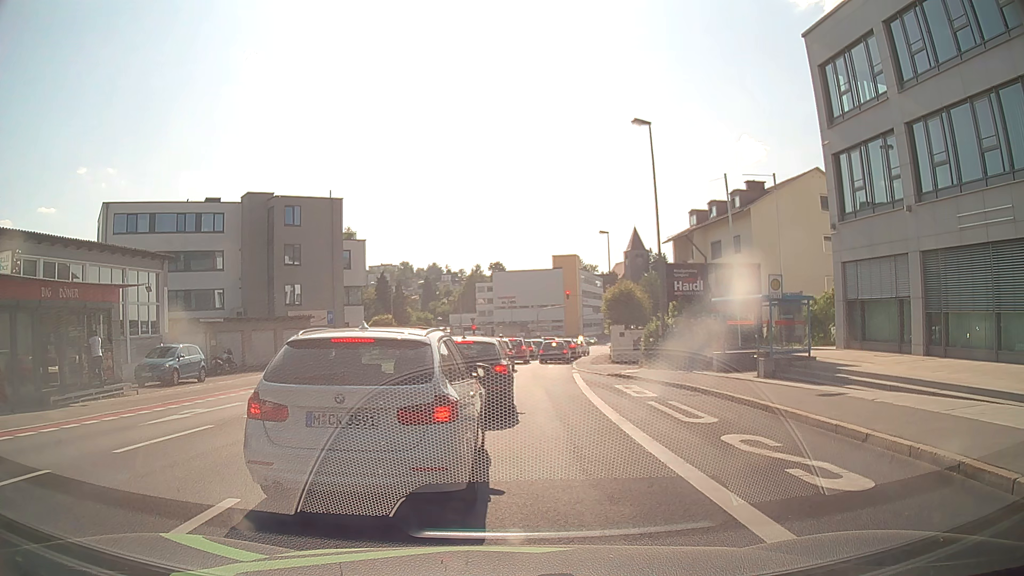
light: Day
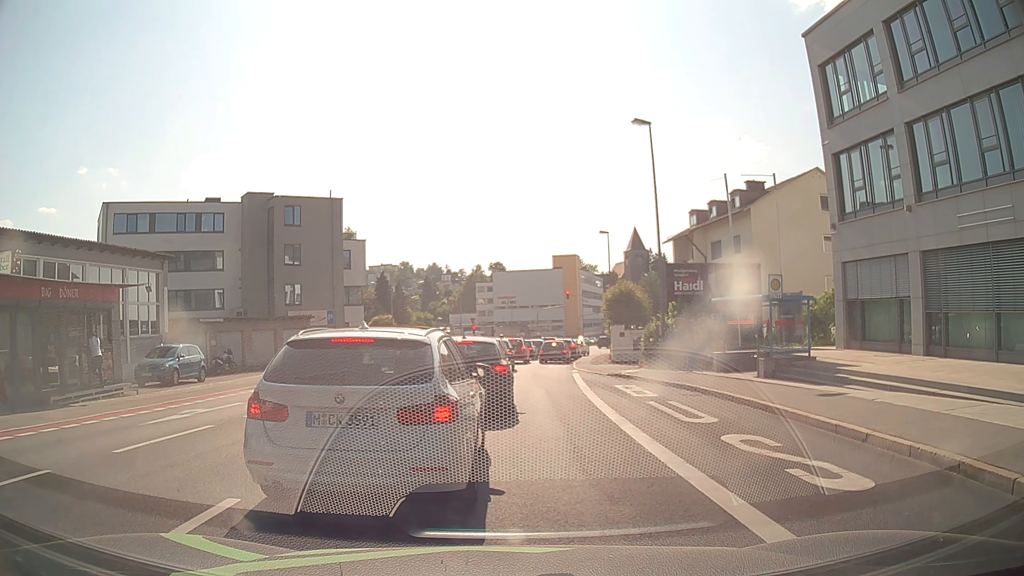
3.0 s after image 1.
(0.0, 0.0) m; 0°
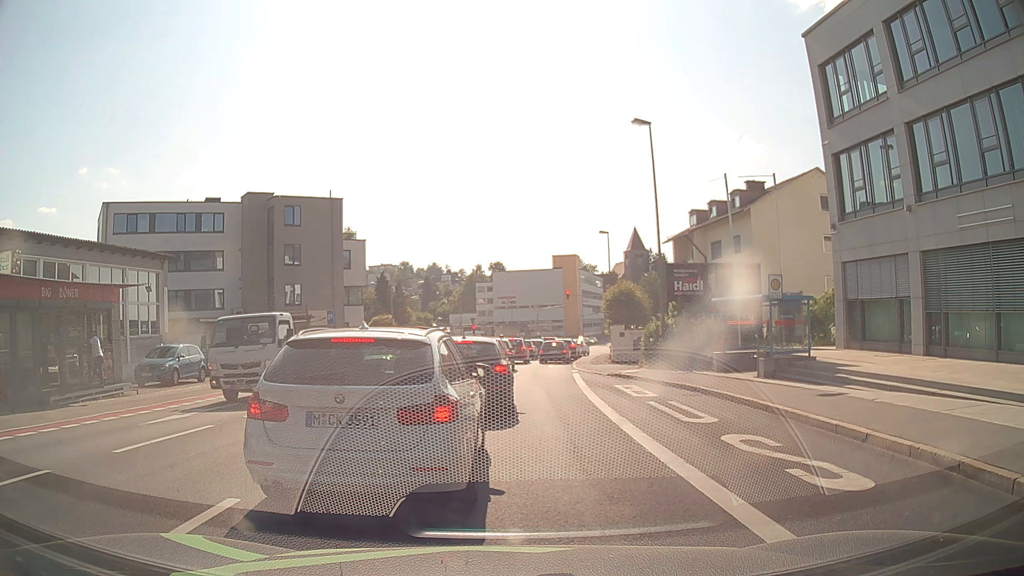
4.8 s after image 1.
(0.0, 0.0) m; 0°
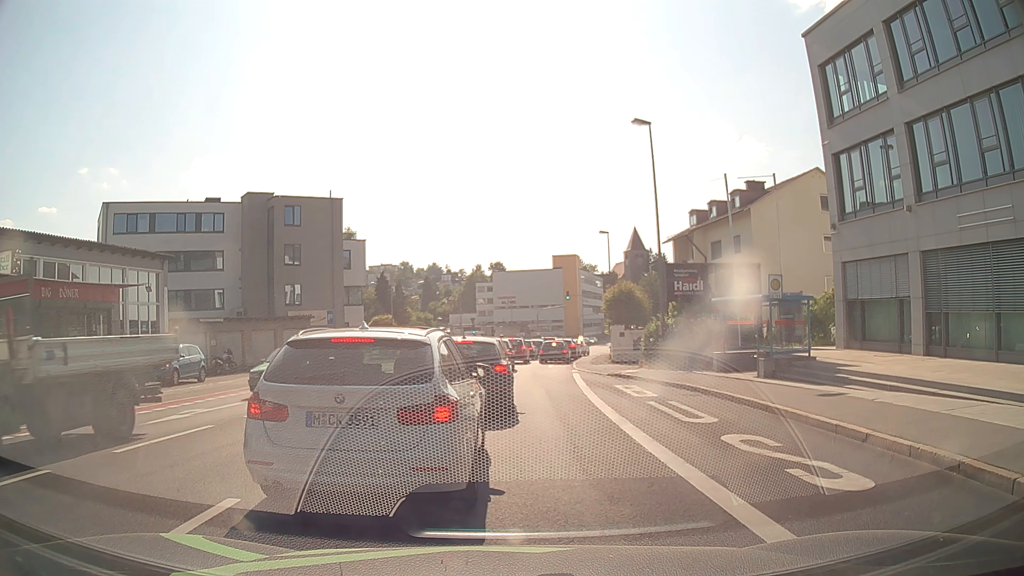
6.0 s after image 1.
(0.0, 0.0) m; 0°
(0, +10) (+1, +20) (+1, +30) (+2, +40) (+4, +50) (+6, +60) (+8, +69) (+11, +79) (+15, +88) (+19, +97) m
